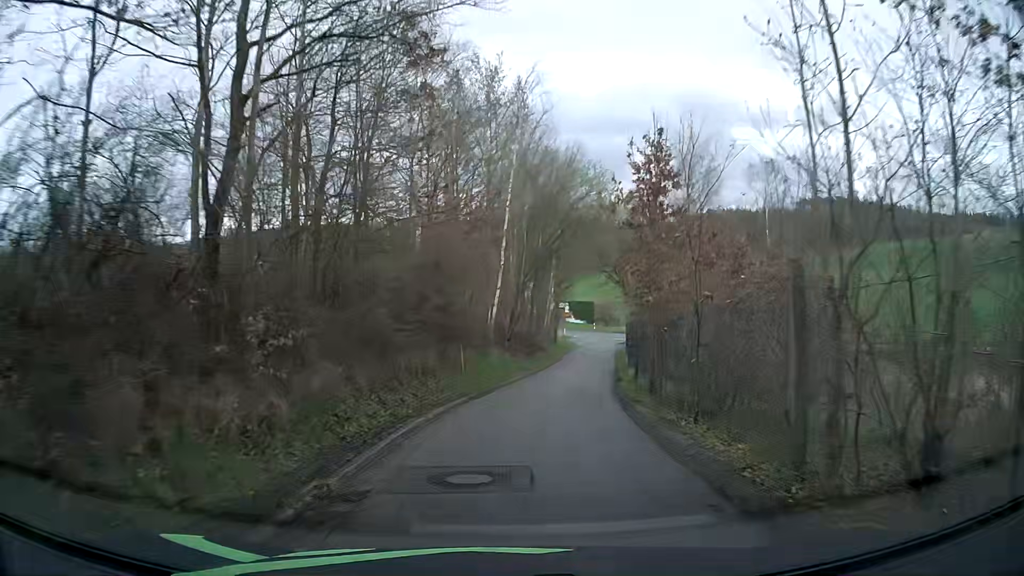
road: unclassified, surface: asphalt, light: Day
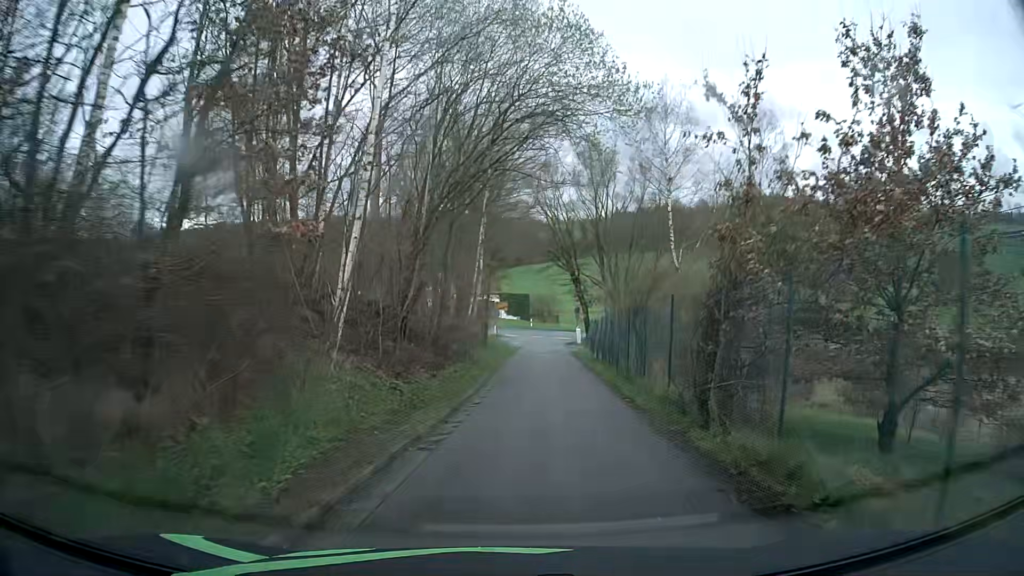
(+0.9, +17.3) m; +6°
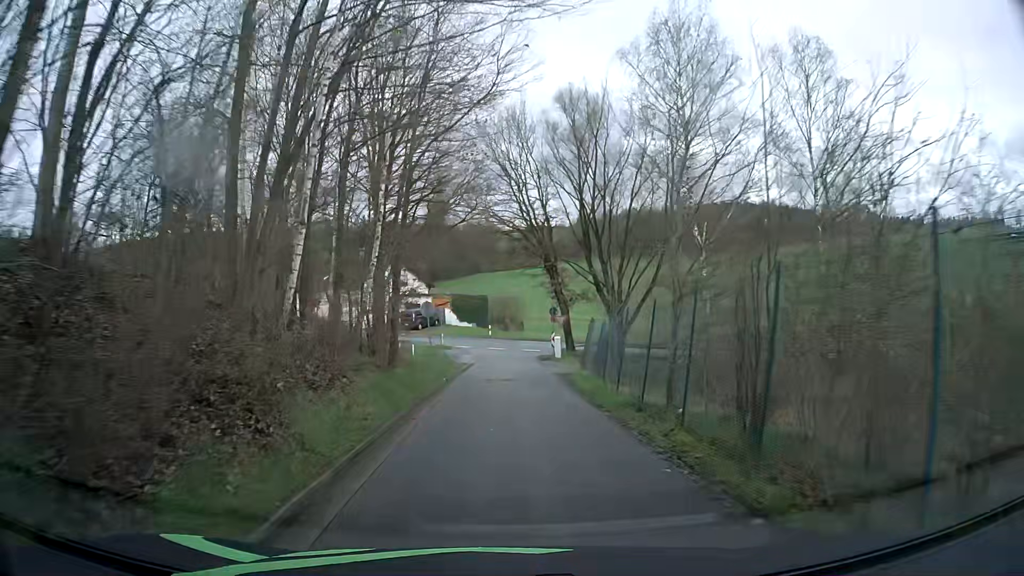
(+0.8, +17.5) m; +4°
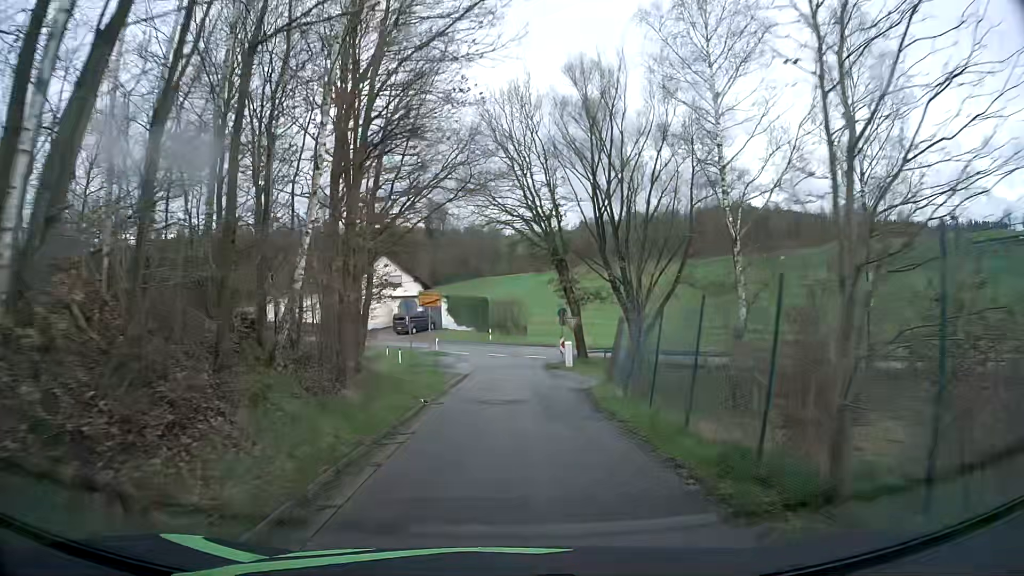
(0.0, +5.7) m; 0°
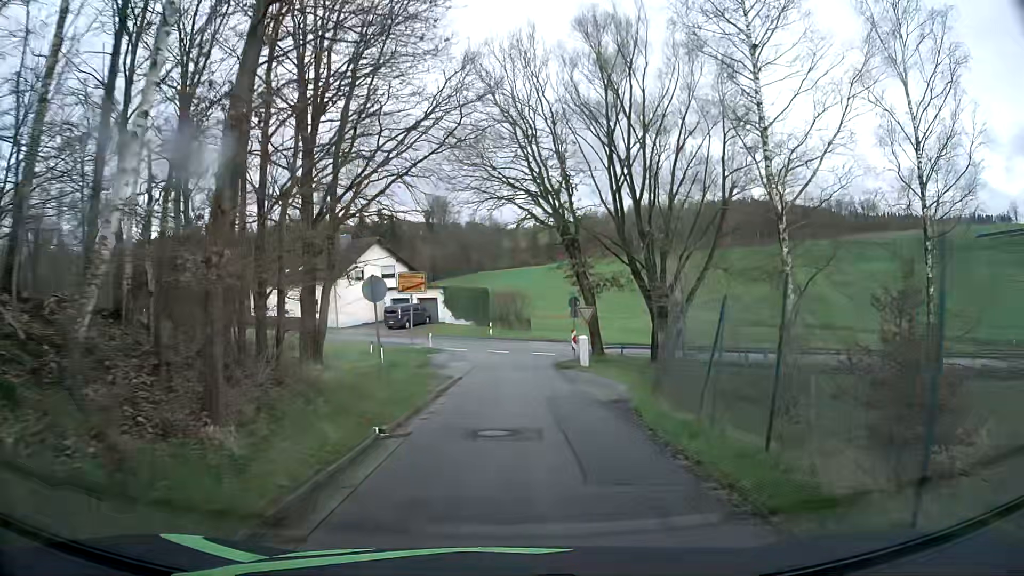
(0.0, +5.6) m; 0°
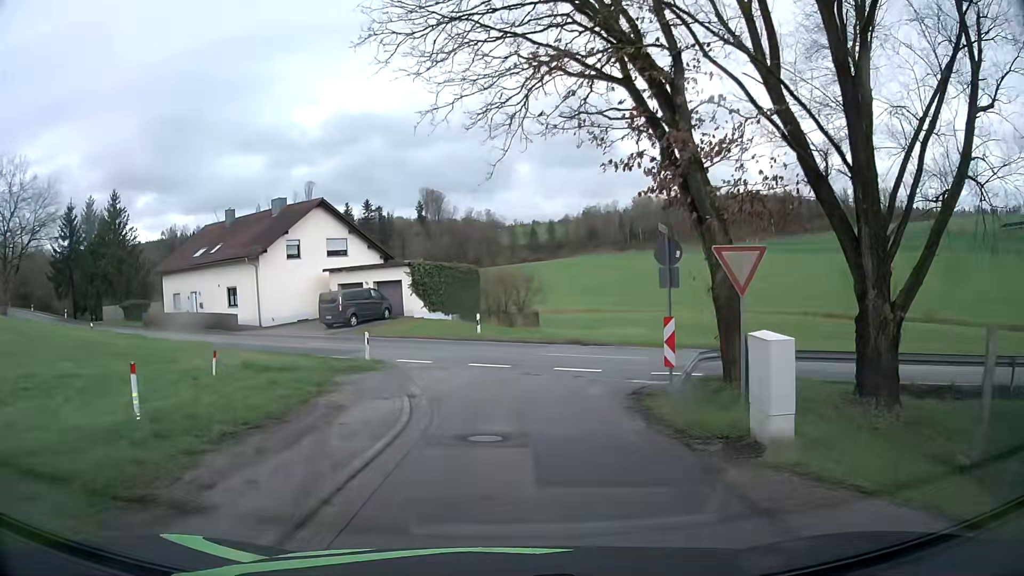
(0.0, +19.6) m; +1°
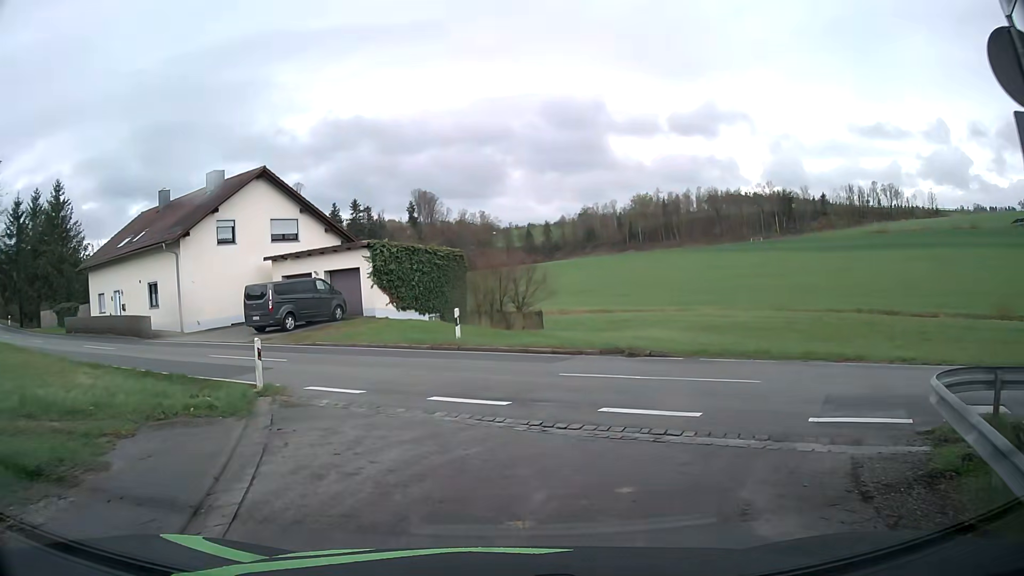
(-0.2, +10.4) m; 0°
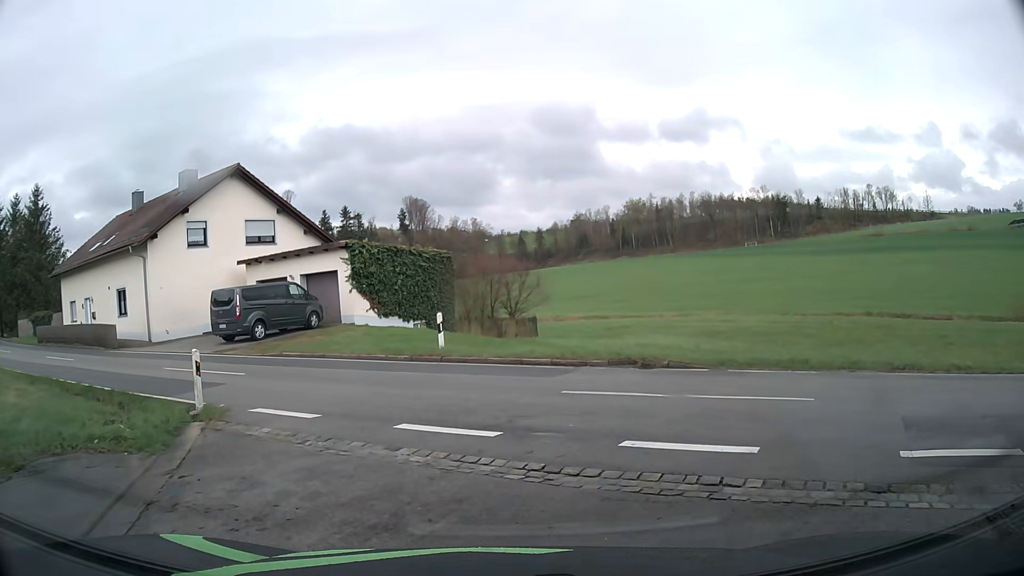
(0.0, +2.5) m; 0°
